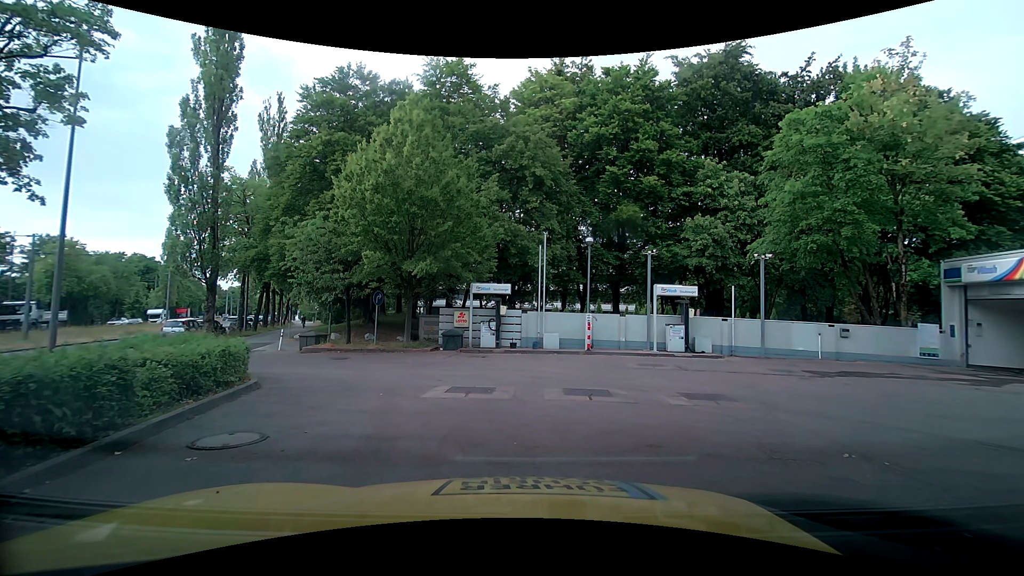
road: service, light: Day
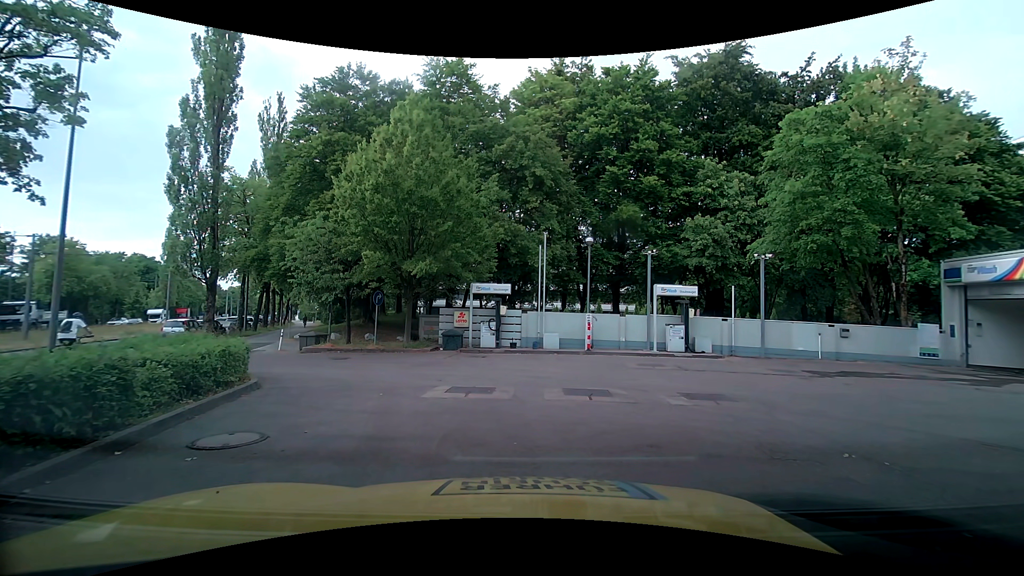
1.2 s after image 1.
(0.0, 0.0) m; 0°
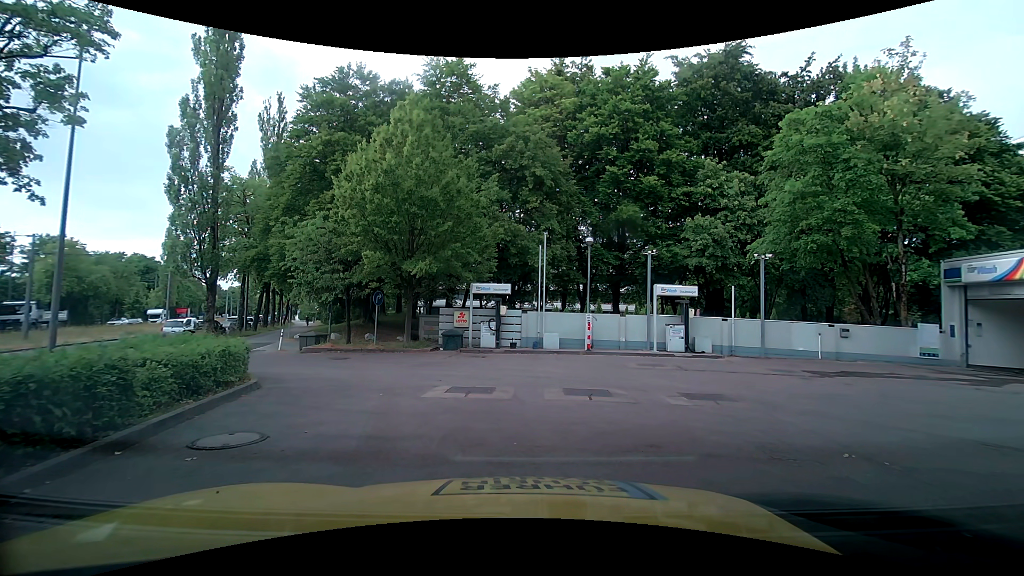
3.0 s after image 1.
(0.0, 0.0) m; 0°
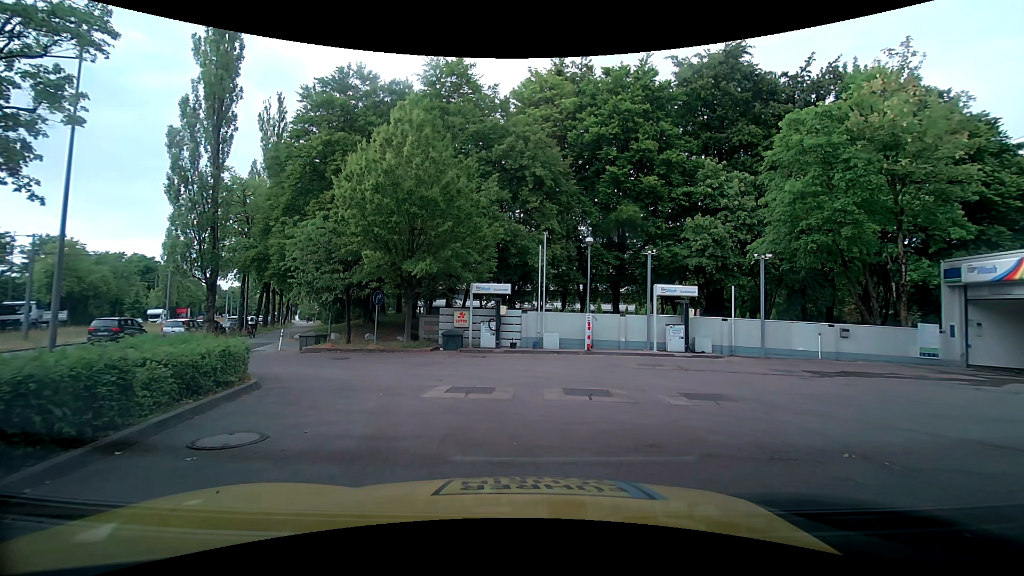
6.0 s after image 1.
(0.0, 0.0) m; 0°
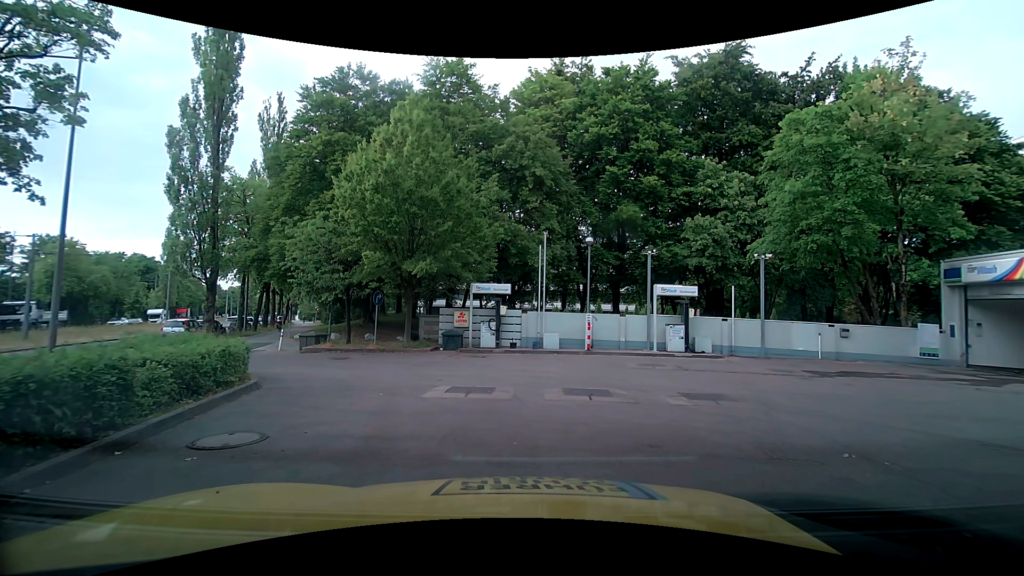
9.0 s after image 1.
(0.0, 0.0) m; 0°
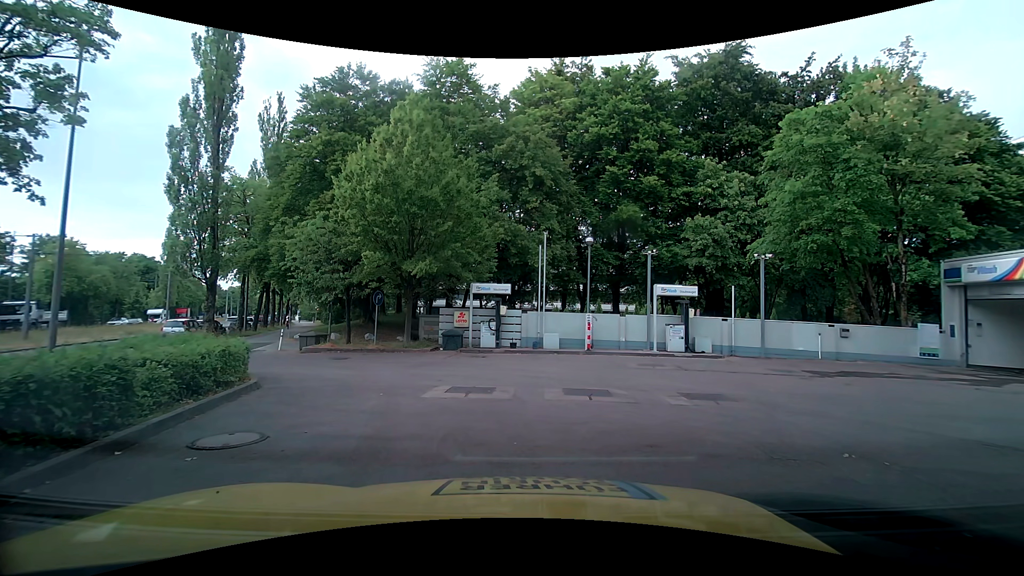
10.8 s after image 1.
(0.0, 0.0) m; 0°
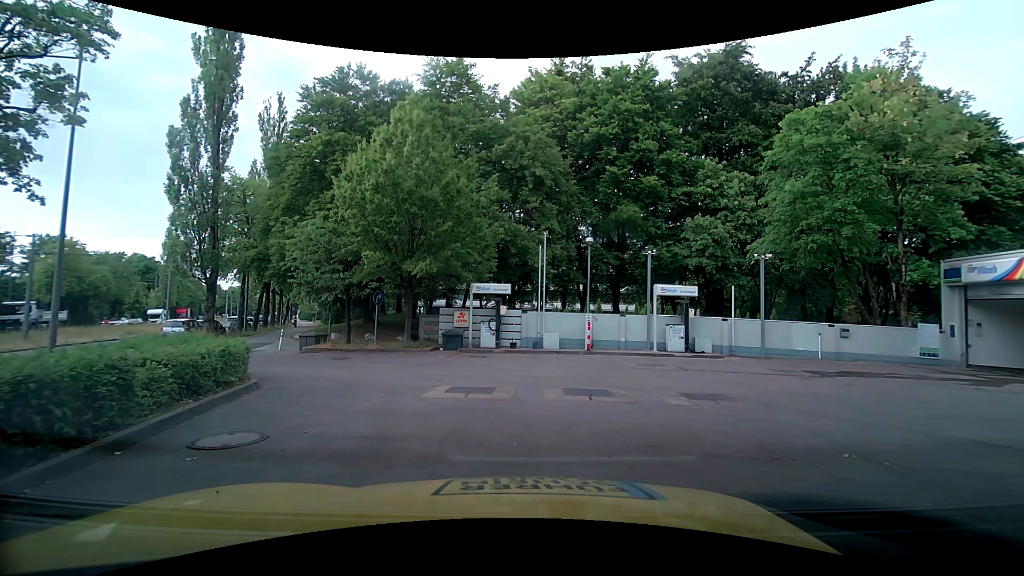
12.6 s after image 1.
(0.0, 0.0) m; 0°
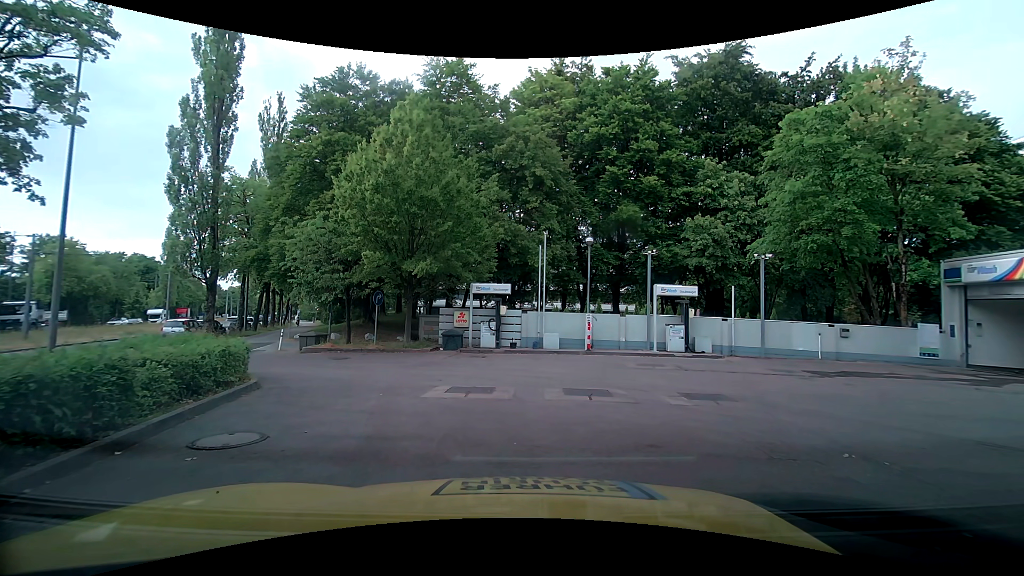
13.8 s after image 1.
(0.0, 0.0) m; 0°
